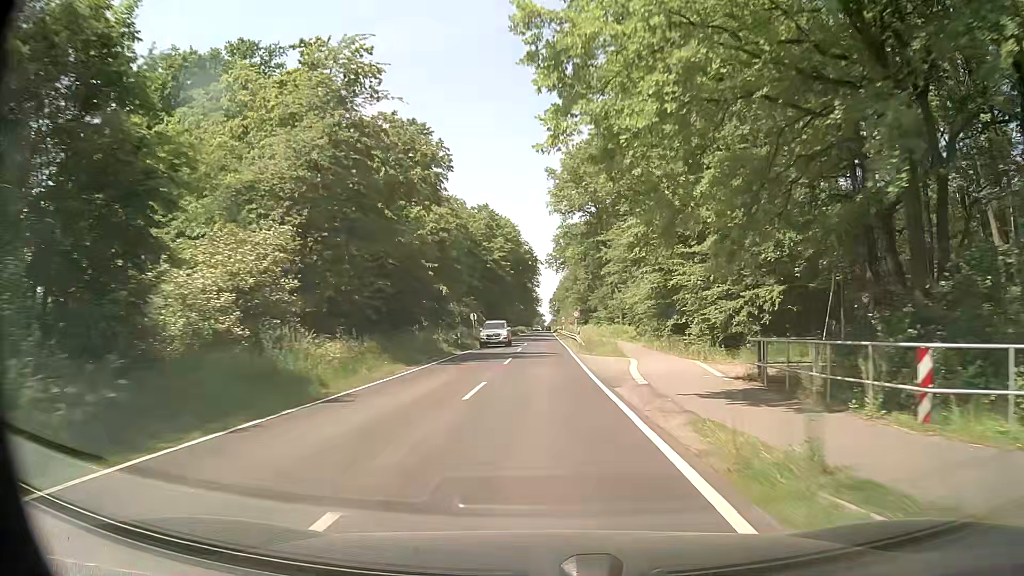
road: secondary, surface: asphalt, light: Day
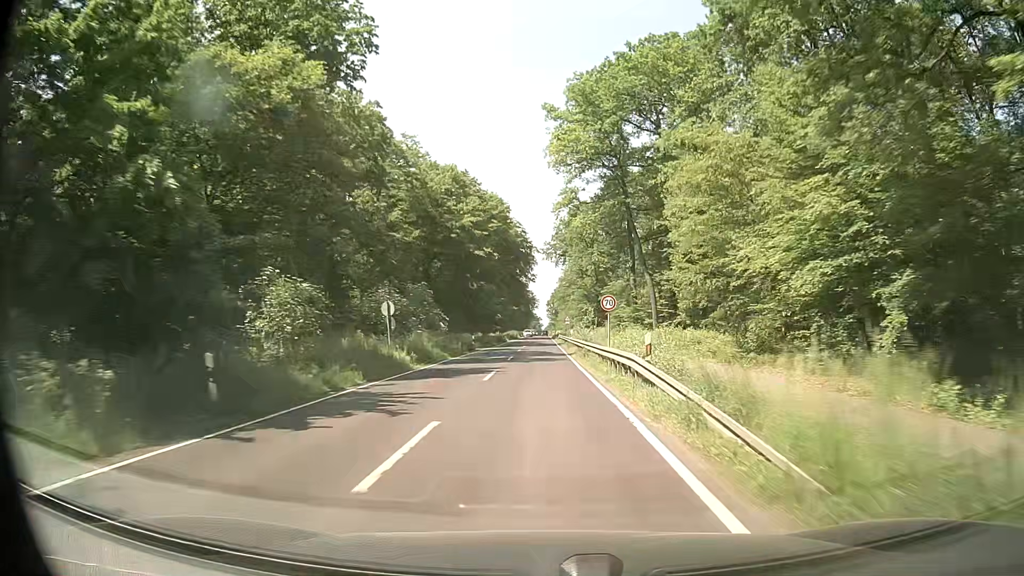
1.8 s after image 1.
(+0.2, +31.2) m; +1°
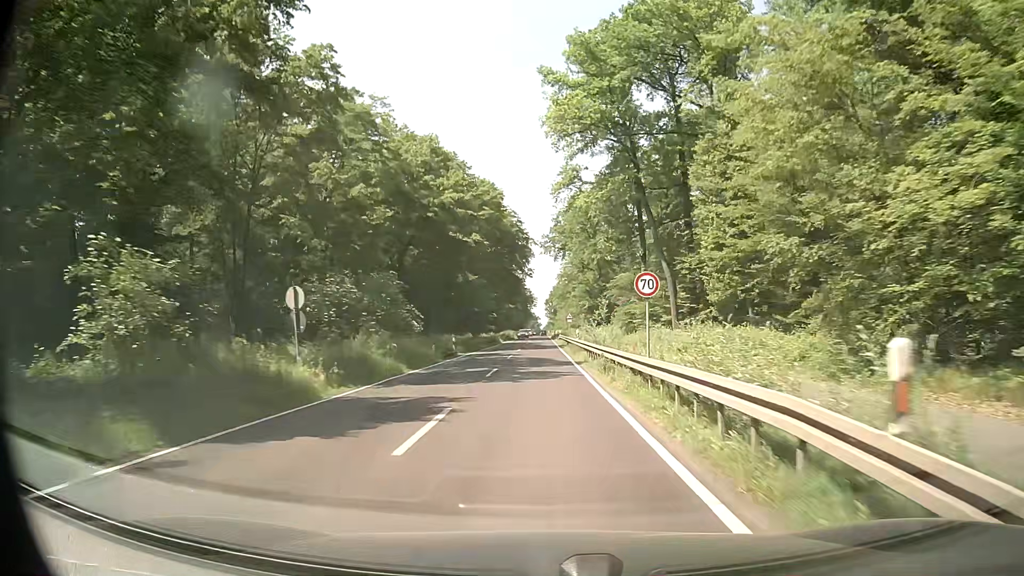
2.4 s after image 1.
(0.0, +10.3) m; -1°
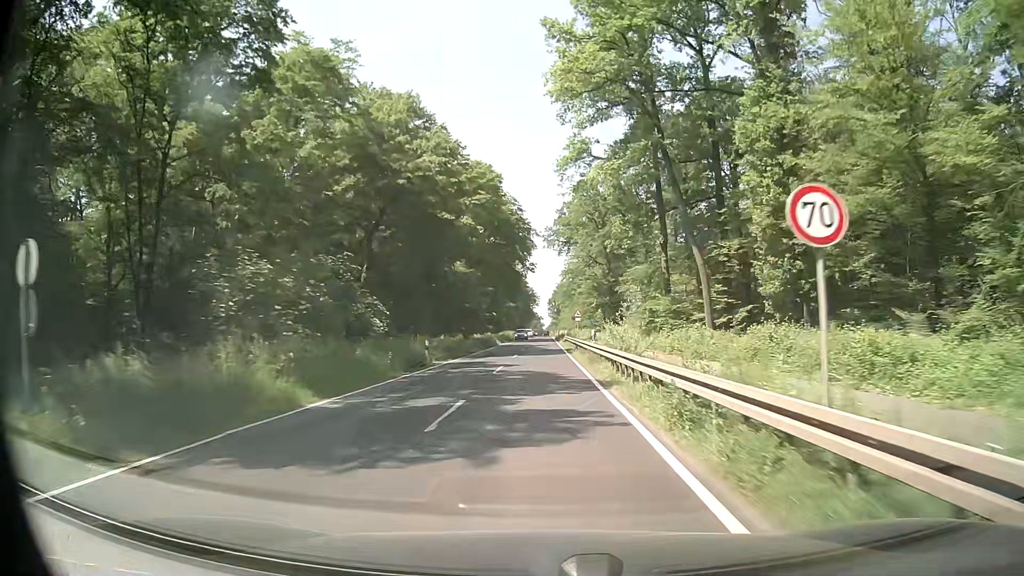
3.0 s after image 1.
(0.0, +10.3) m; 0°
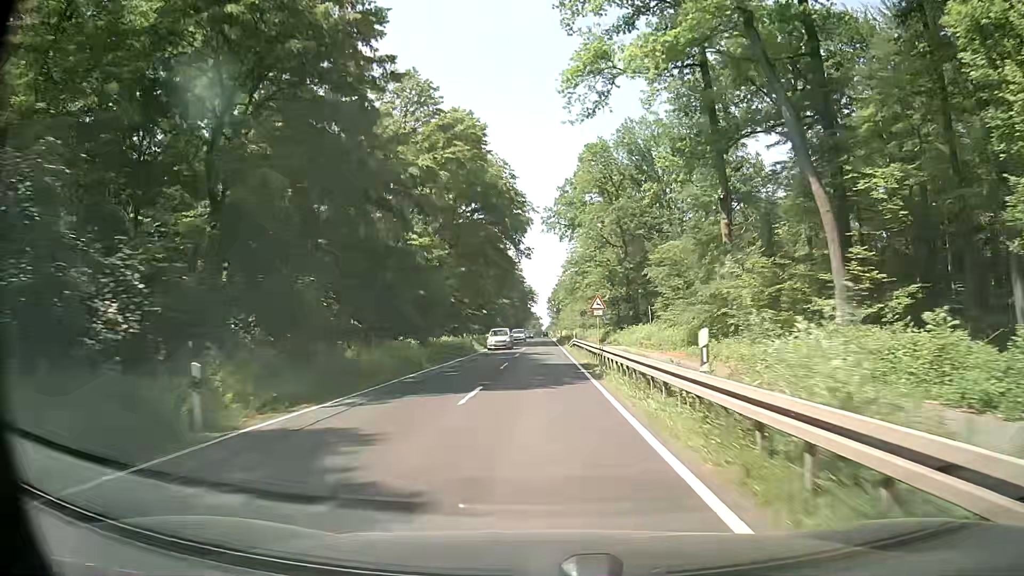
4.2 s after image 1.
(0.0, +20.7) m; 0°
